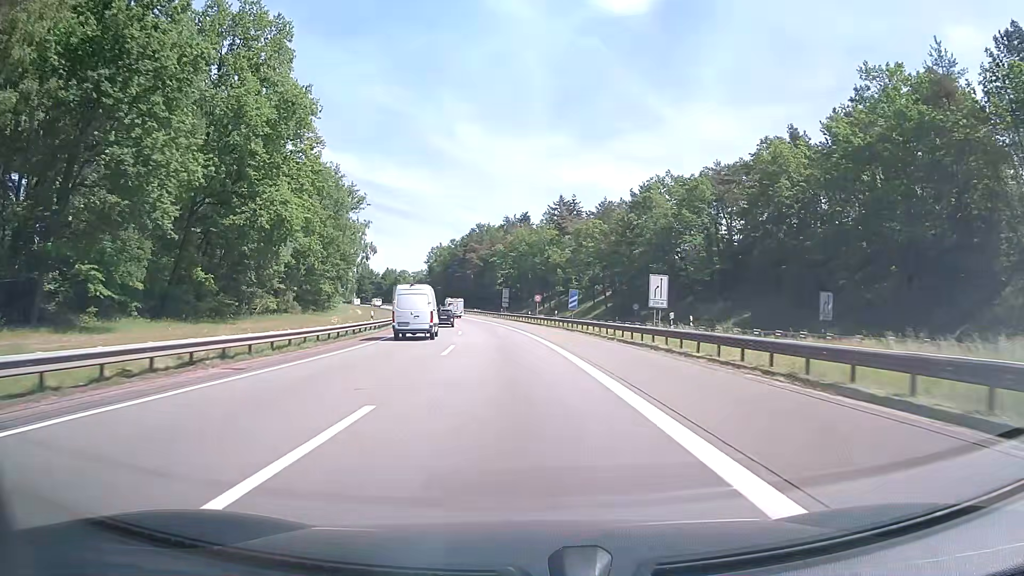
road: motorway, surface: asphalt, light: Day
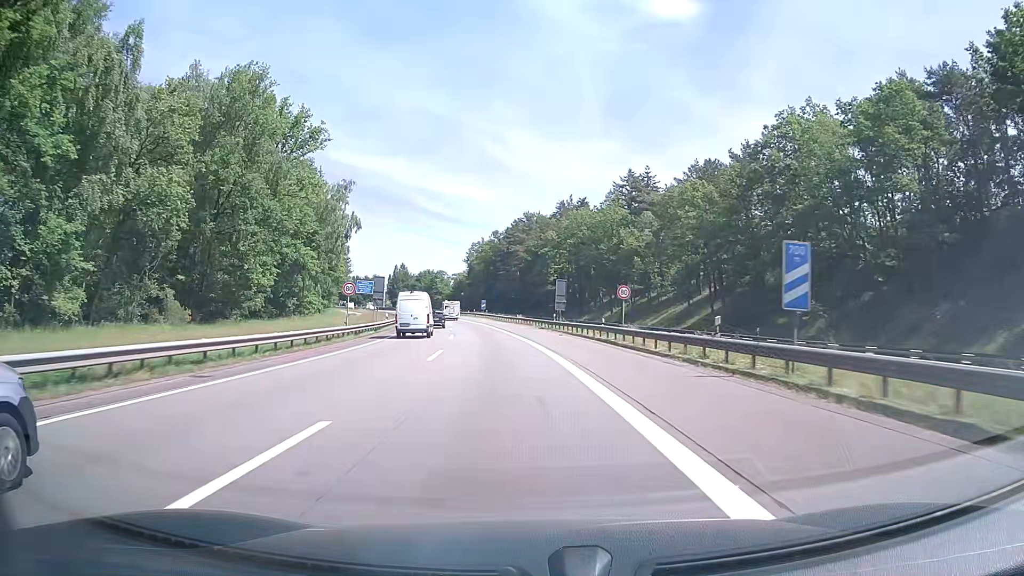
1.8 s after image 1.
(-1.3, +37.4) m; -4°
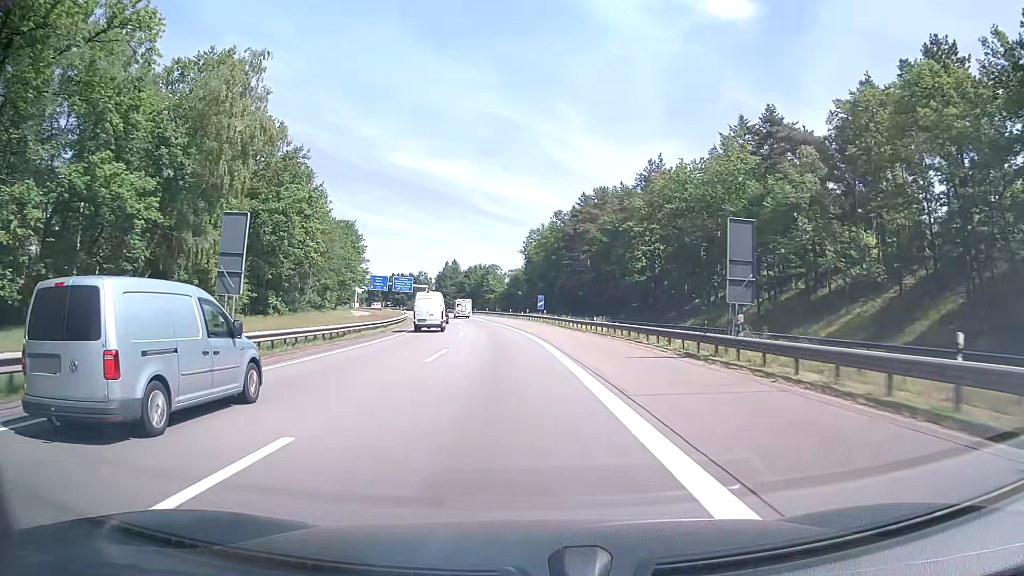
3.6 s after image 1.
(-1.9, +37.4) m; -5°
(0, +10) (-1, +20) (-1, +30) (-2, +40) (-3, +50) (-4, +60) (-6, +70) (-7, +80) (-9, +89) (-11, +99) m
